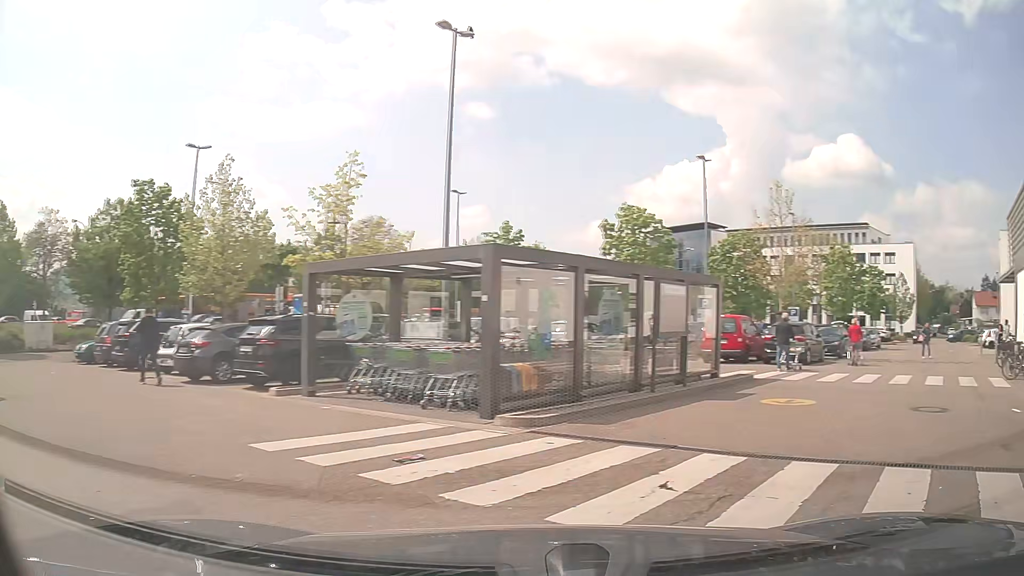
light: Day
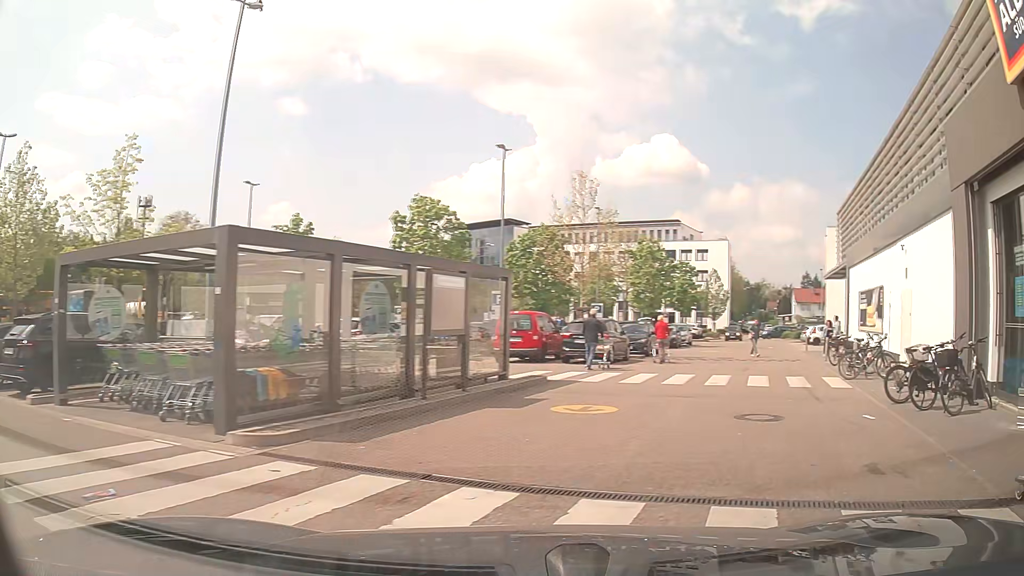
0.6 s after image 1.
(+0.3, +1.7) m; +17°
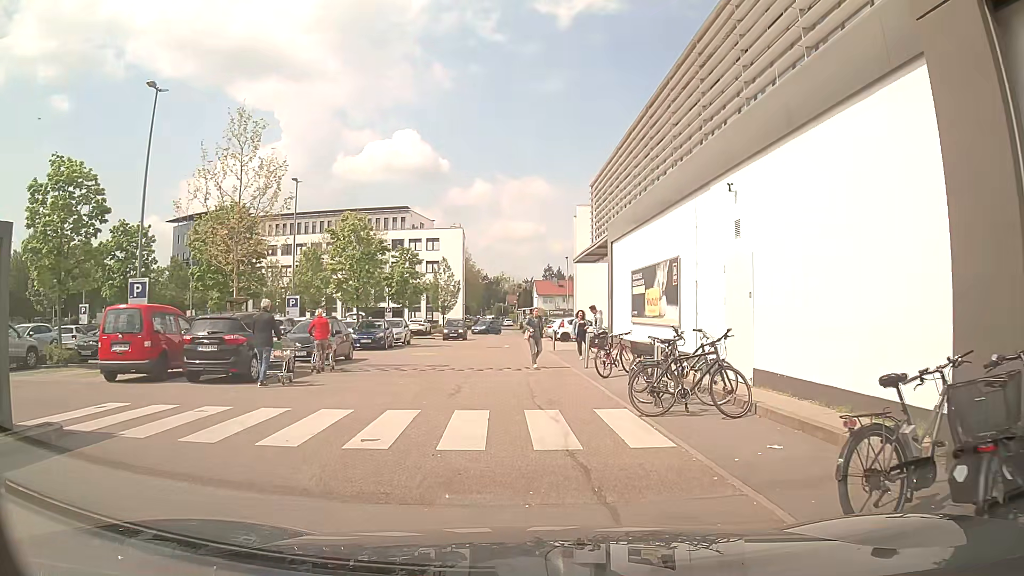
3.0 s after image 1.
(+2.3, +8.2) m; +21°
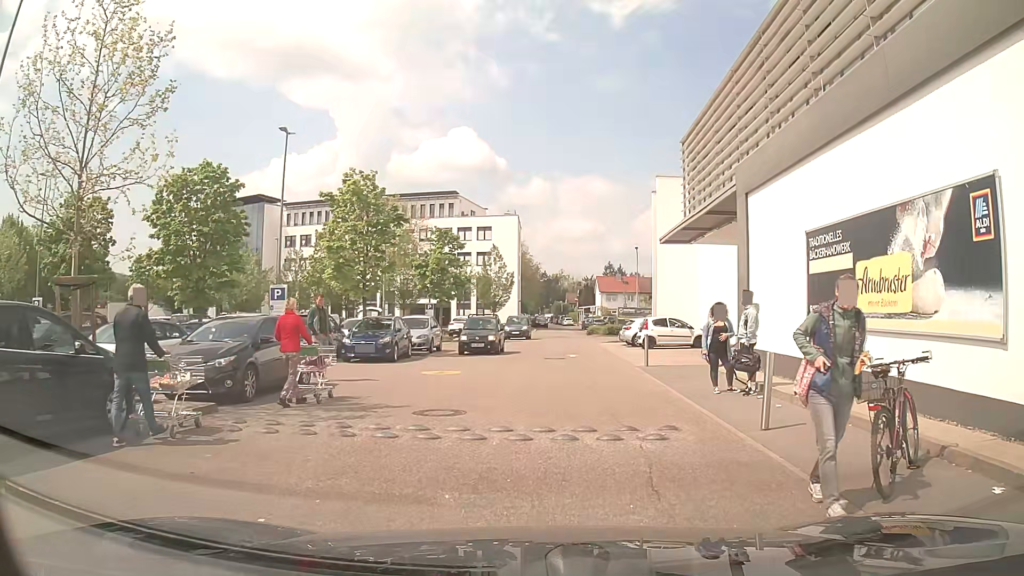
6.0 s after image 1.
(-0.4, +10.3) m; -3°
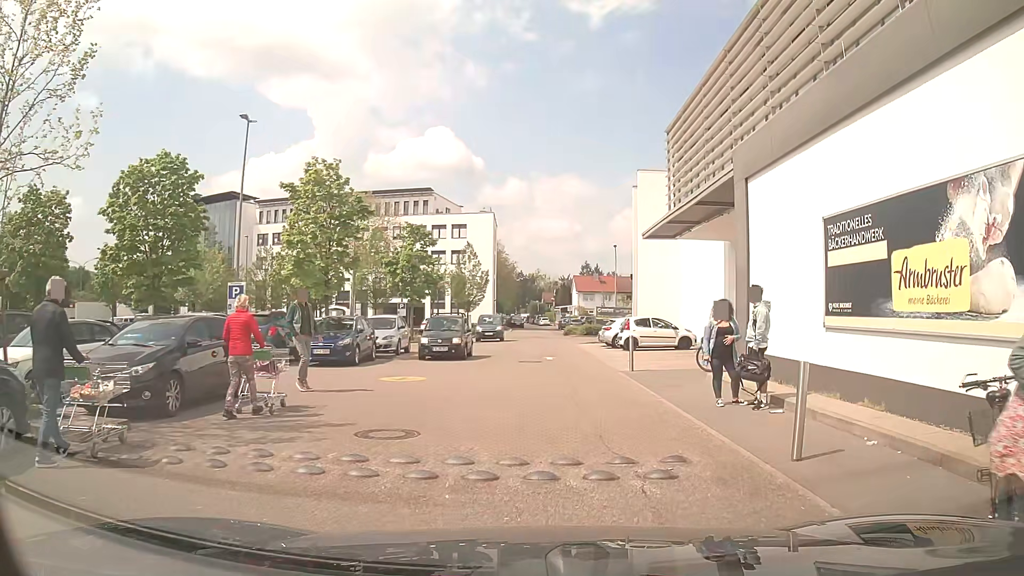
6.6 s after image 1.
(0.0, +1.8) m; +1°
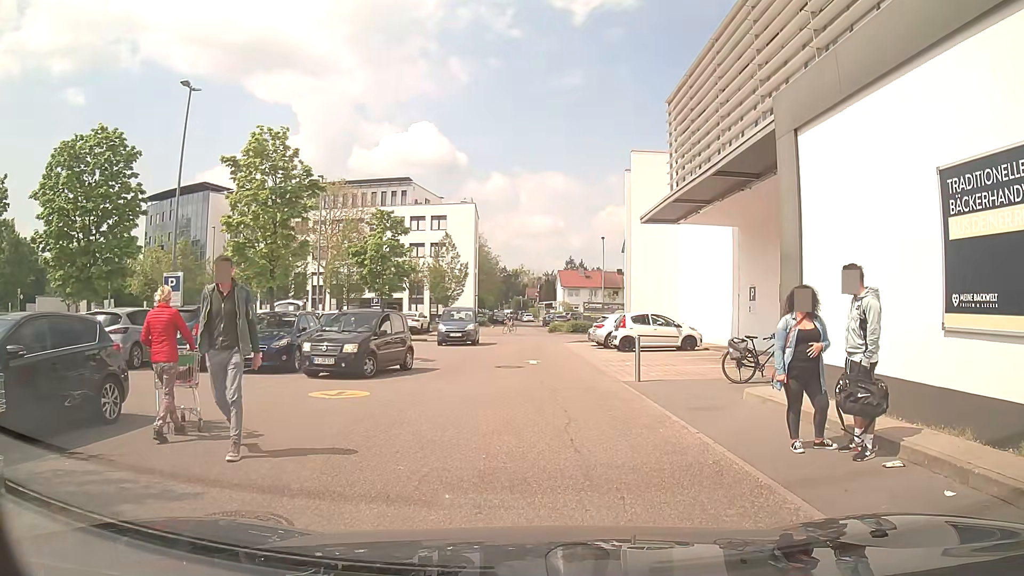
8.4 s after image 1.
(+0.1, +3.6) m; +3°
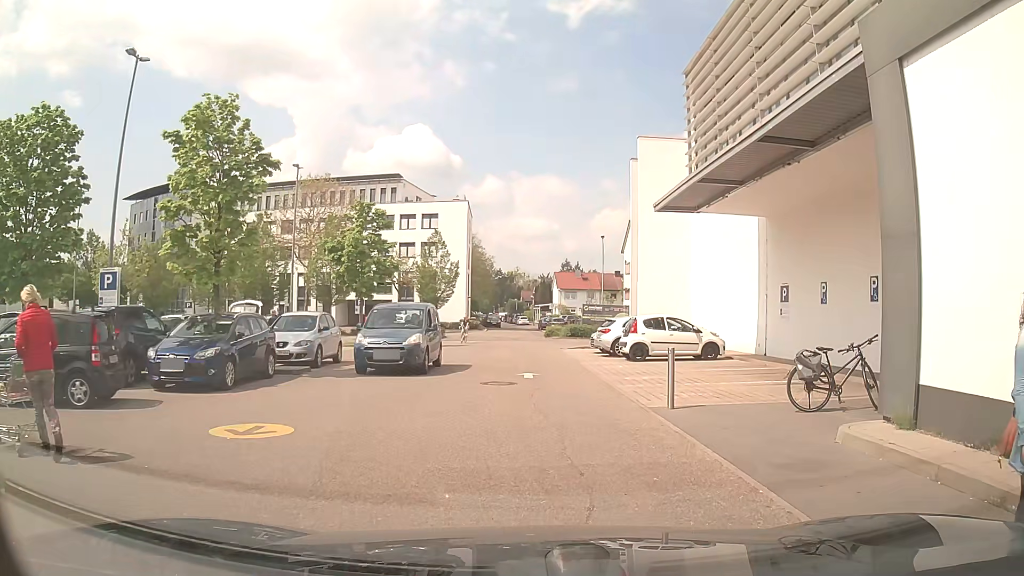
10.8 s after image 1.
(0.0, +3.7) m; -2°
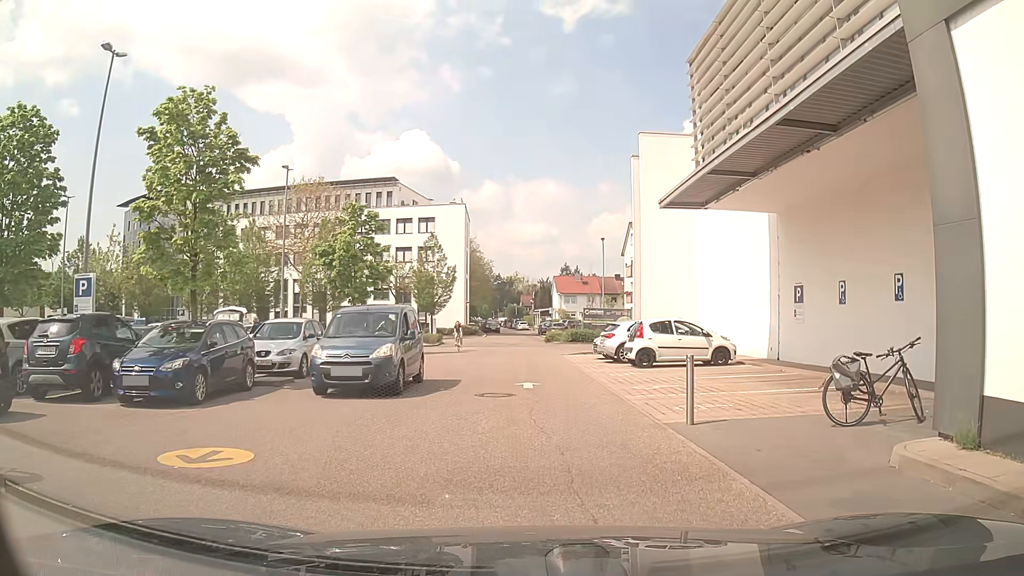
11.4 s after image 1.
(0.0, +1.3) m; -2°
